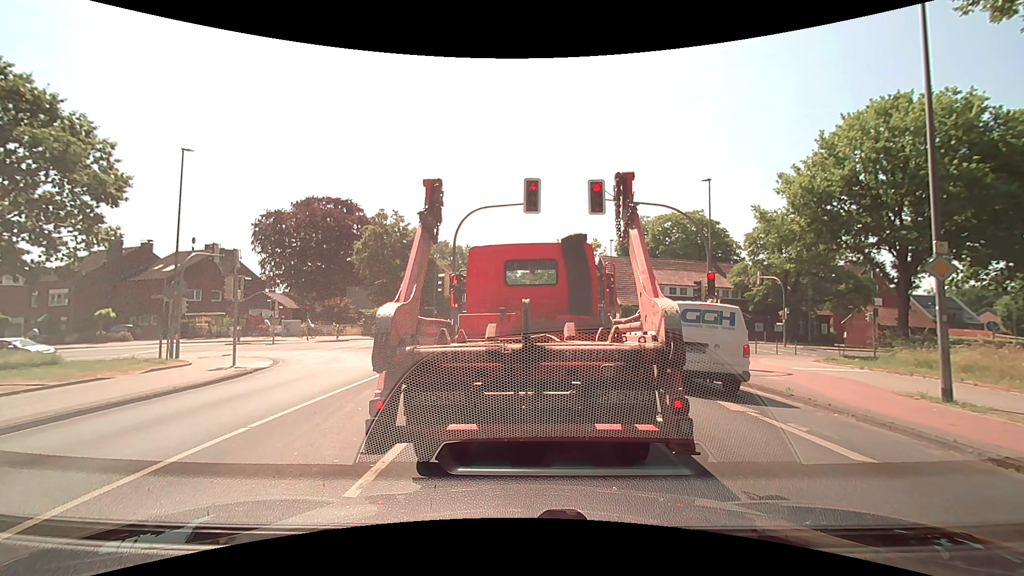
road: secondary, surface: asphalt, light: Day
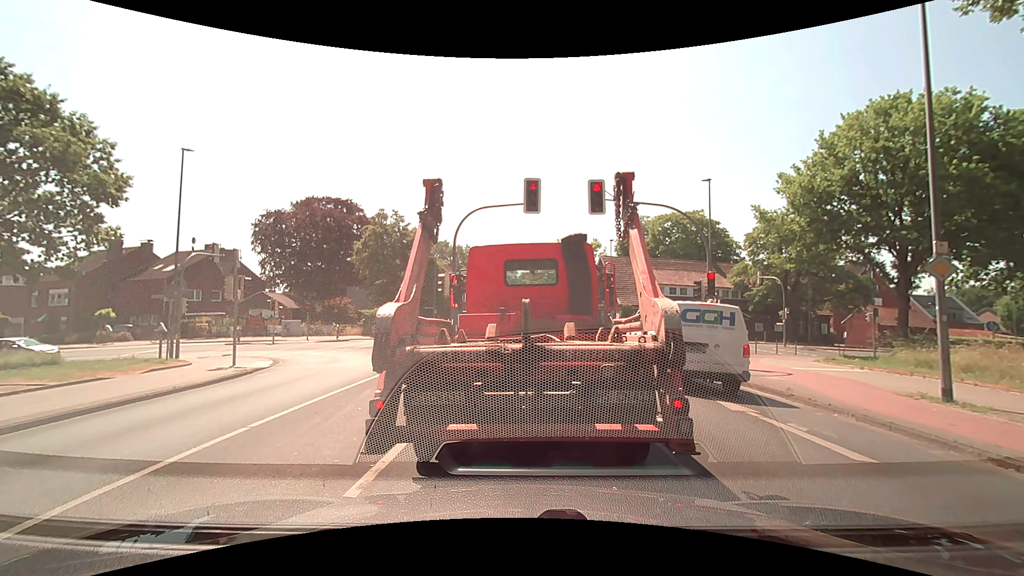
(0.0, 0.0) m; 0°
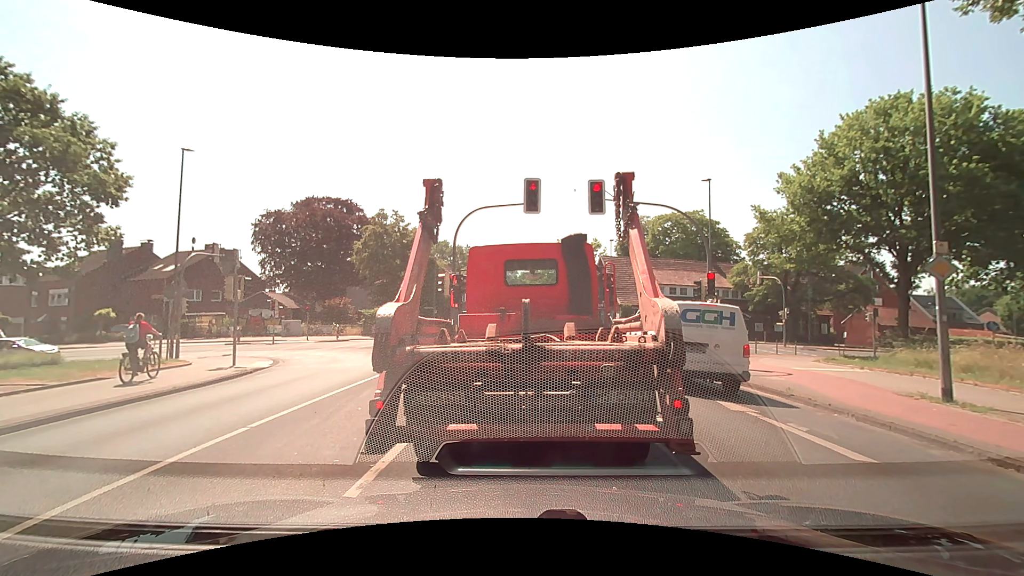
(0.0, 0.0) m; 0°
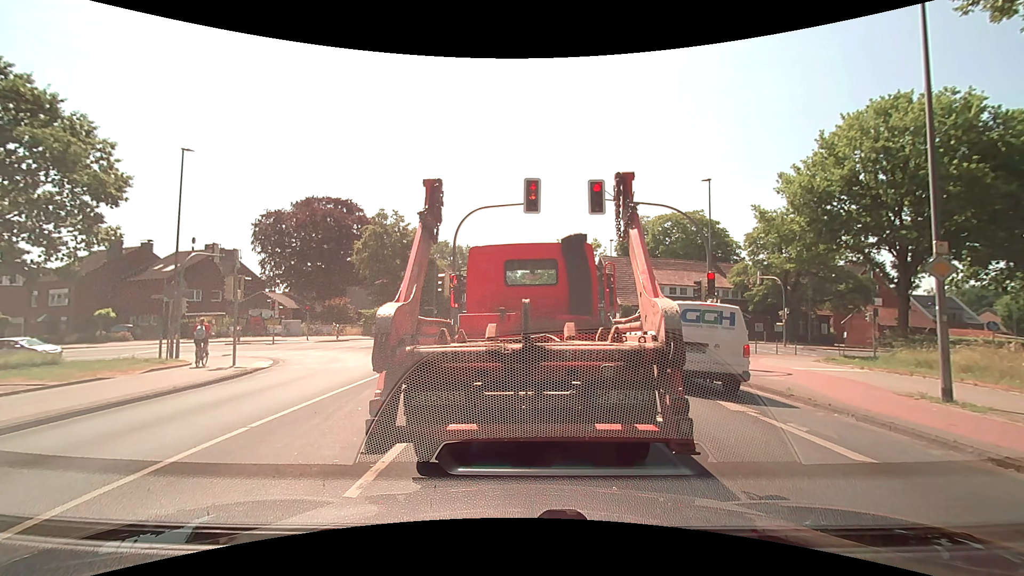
(0.0, 0.0) m; 0°
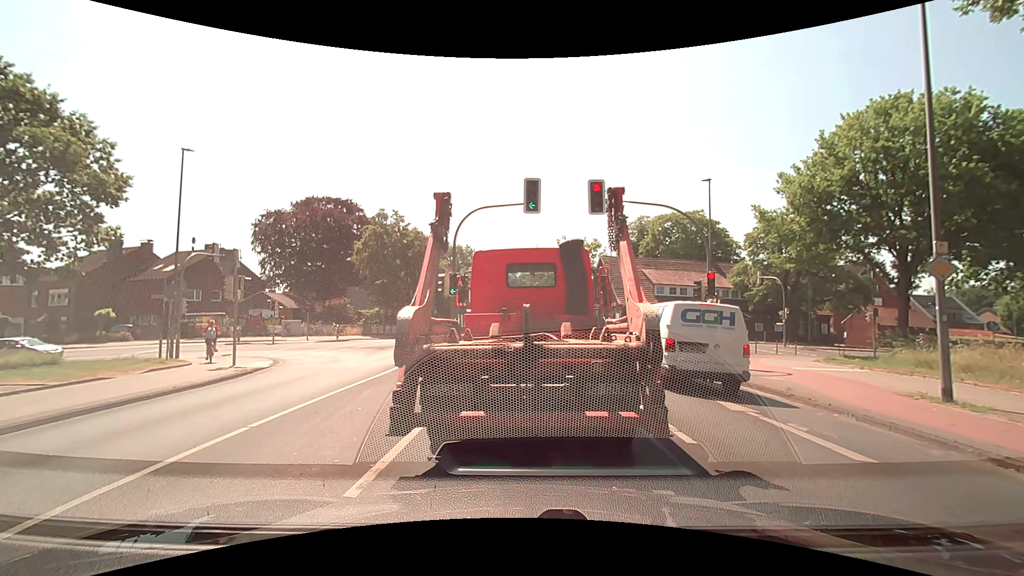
(0.0, 0.0) m; 0°
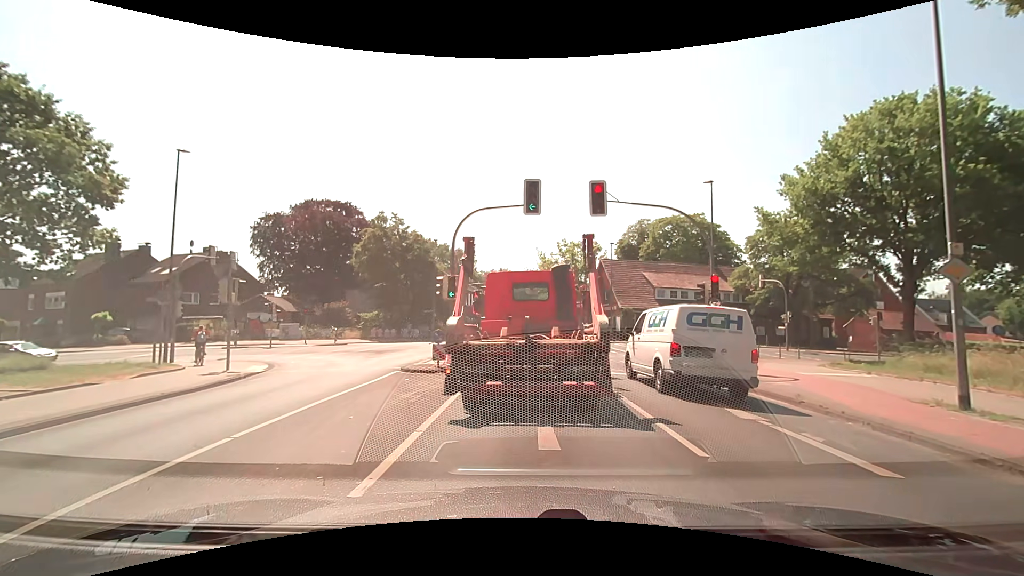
(0.0, +0.4) m; 0°
